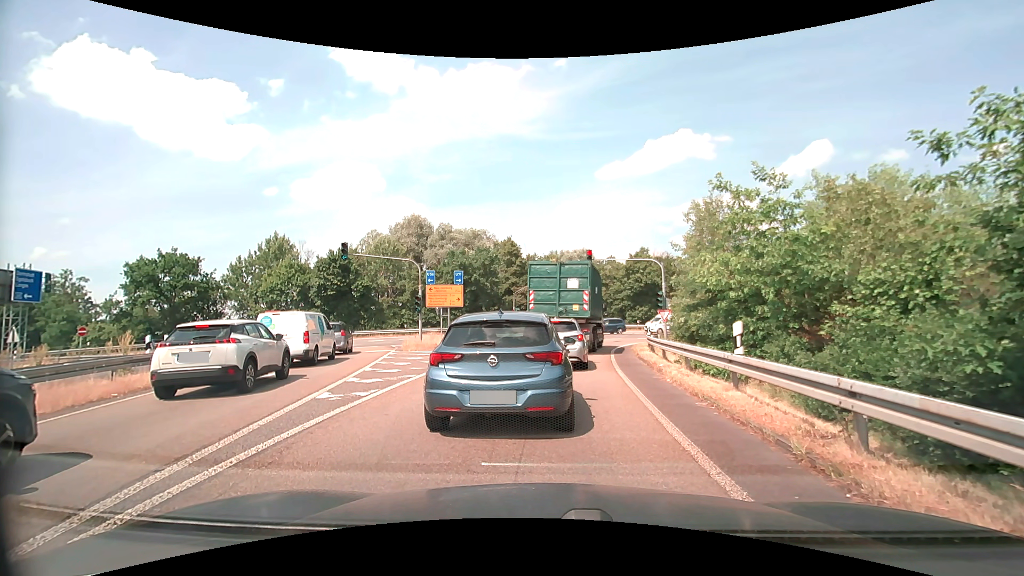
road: motorway_link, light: Day
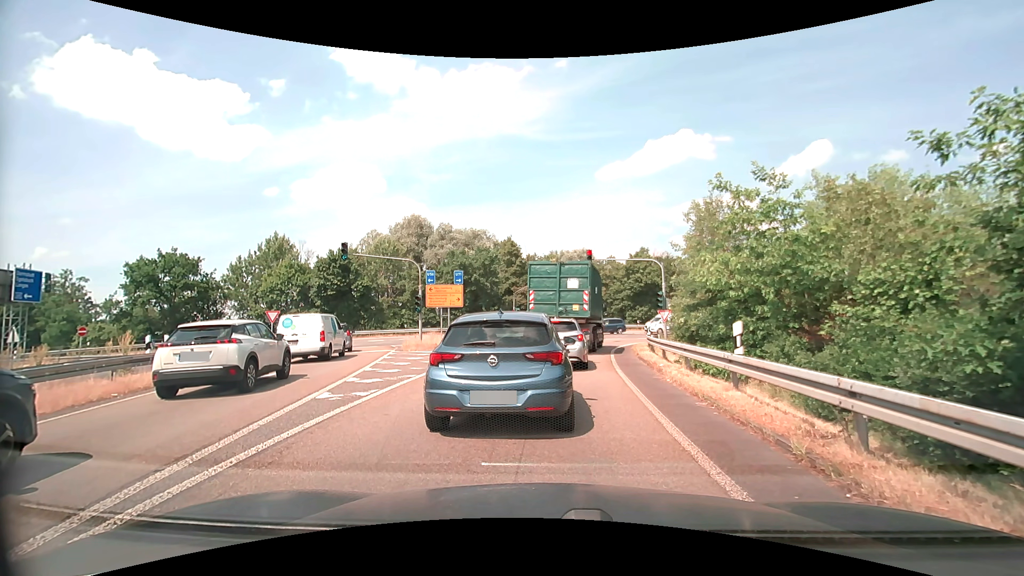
(0.0, 0.0) m; 0°
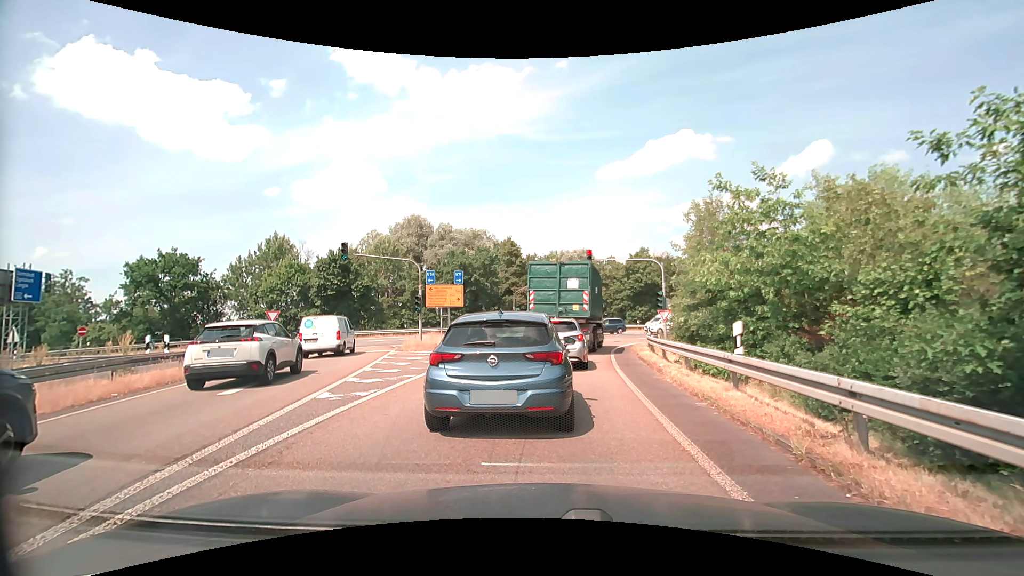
(0.0, 0.0) m; 0°
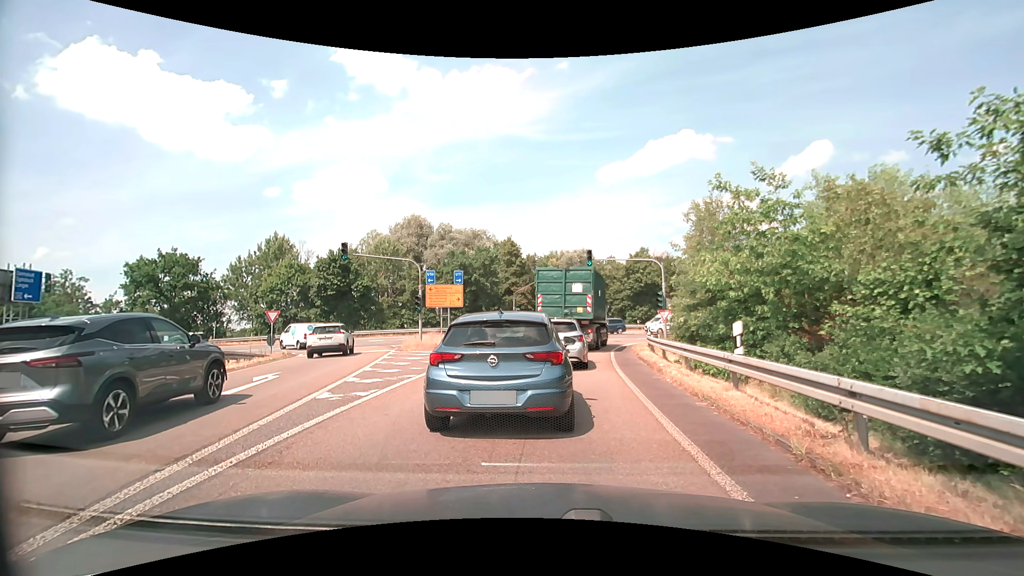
(0.0, 0.0) m; 0°
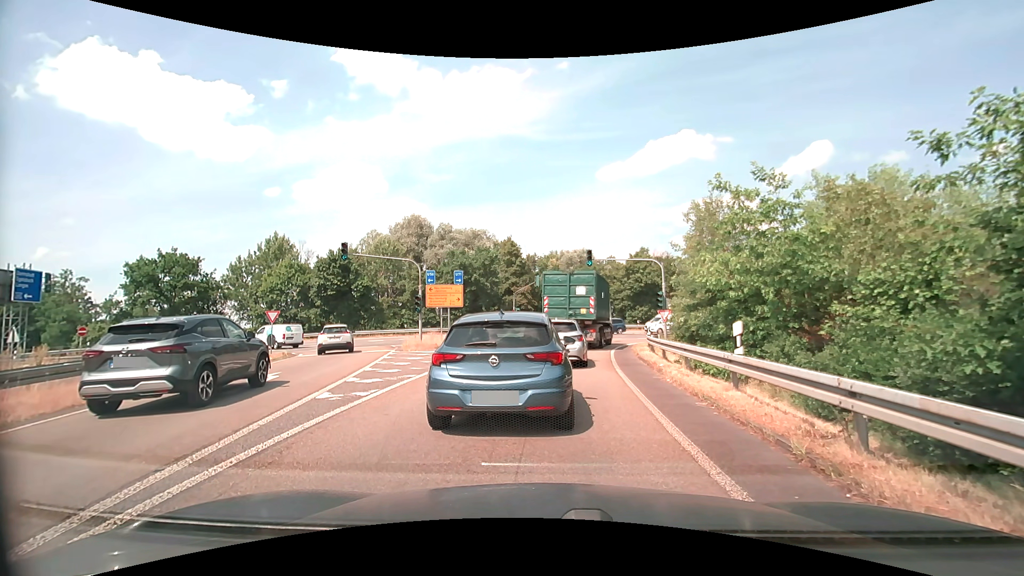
(0.0, 0.0) m; 0°
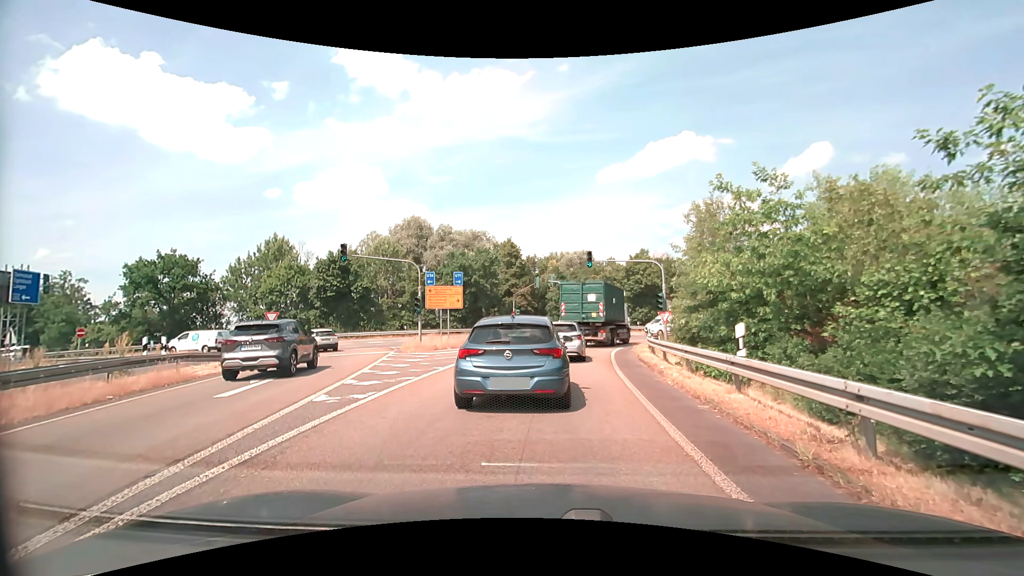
(0.0, +0.1) m; 0°
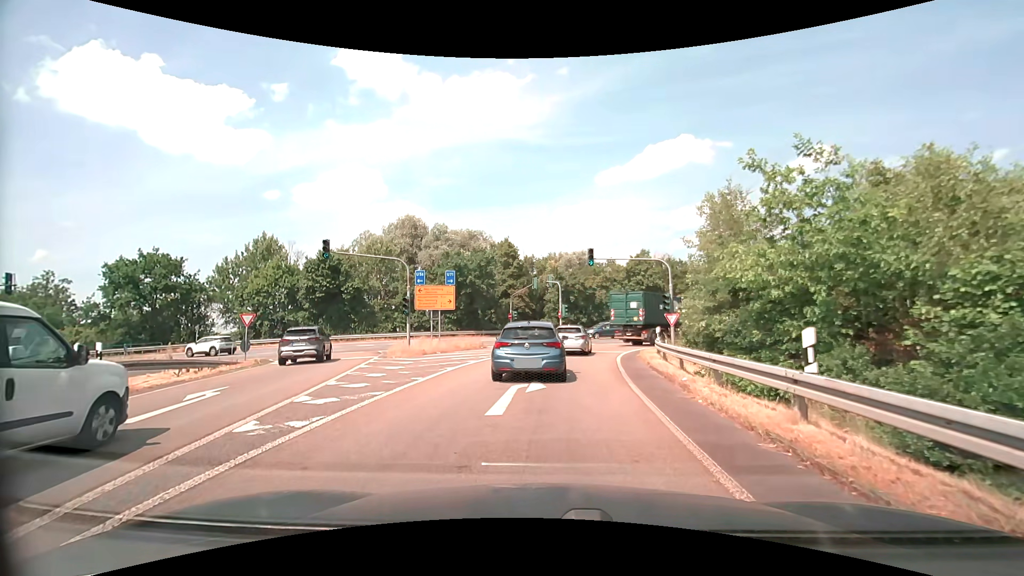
(+0.1, +2.5) m; +3°
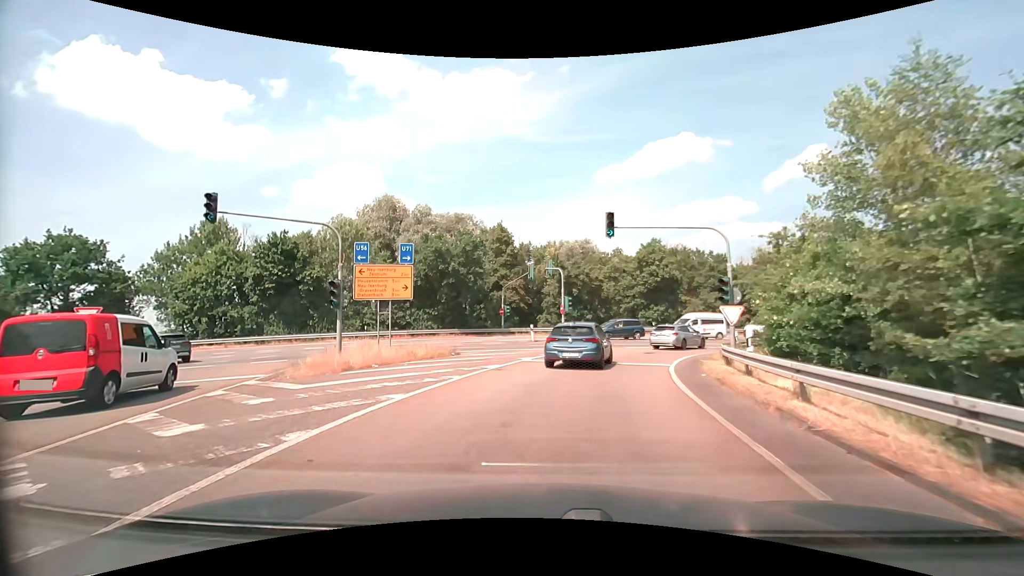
(+0.1, +10.4) m; +1°
(0, +10) (+2, +20) (+7, +29) (+13, +36) (+22, +42) (+31, +46) (+40, +50) (+49, +54) (+58, +58) (+68, +62) m
